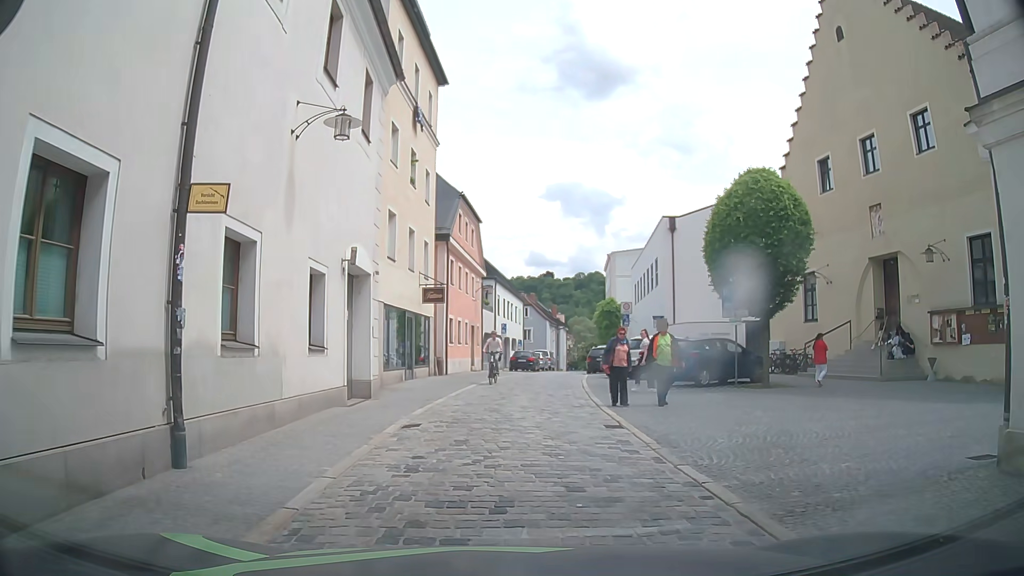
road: residential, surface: sett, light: Day
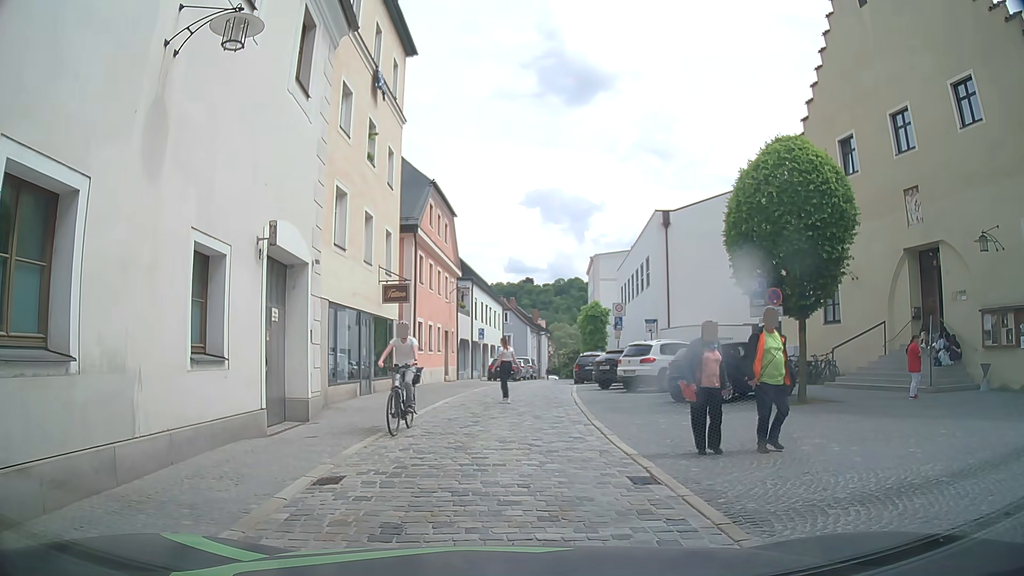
(0.0, +3.8) m; +1°
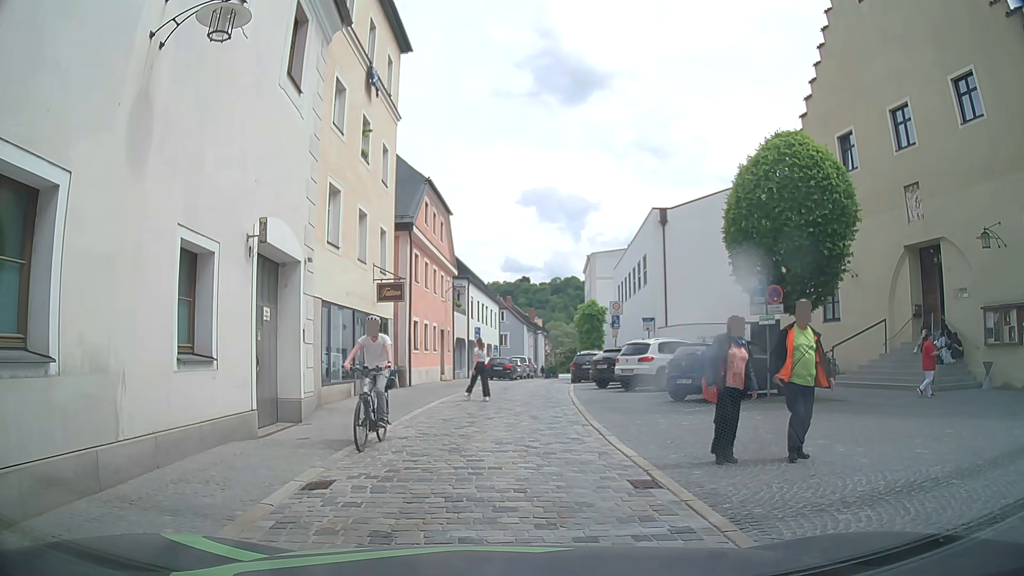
(0.0, +0.3) m; 0°
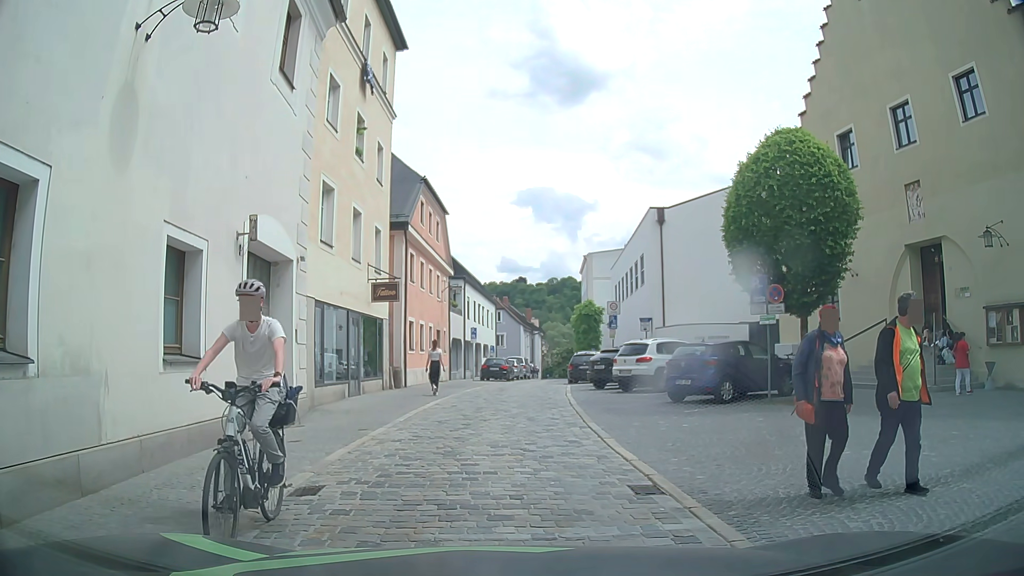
(0.0, +0.3) m; 0°
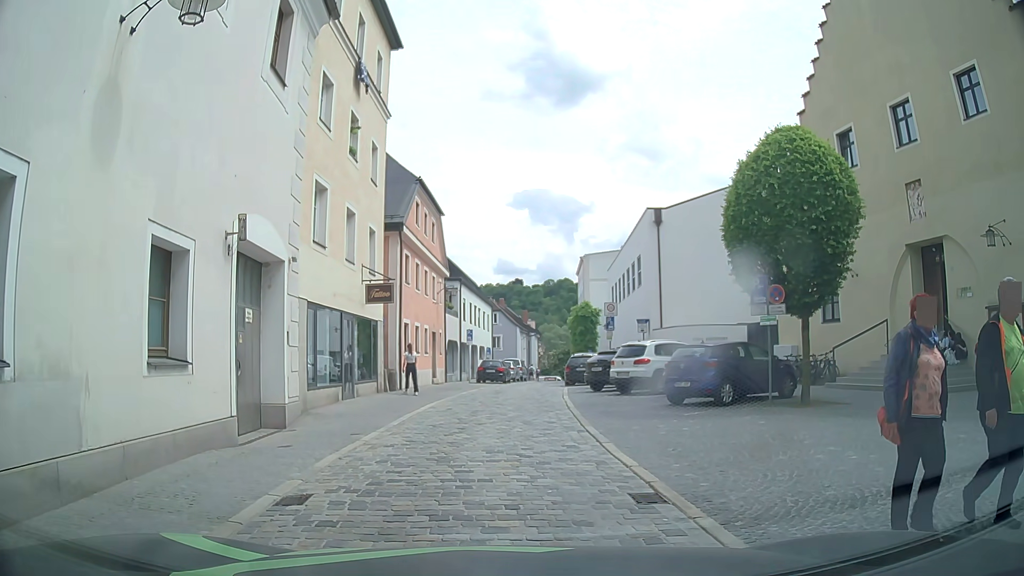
(0.0, +0.3) m; 0°
